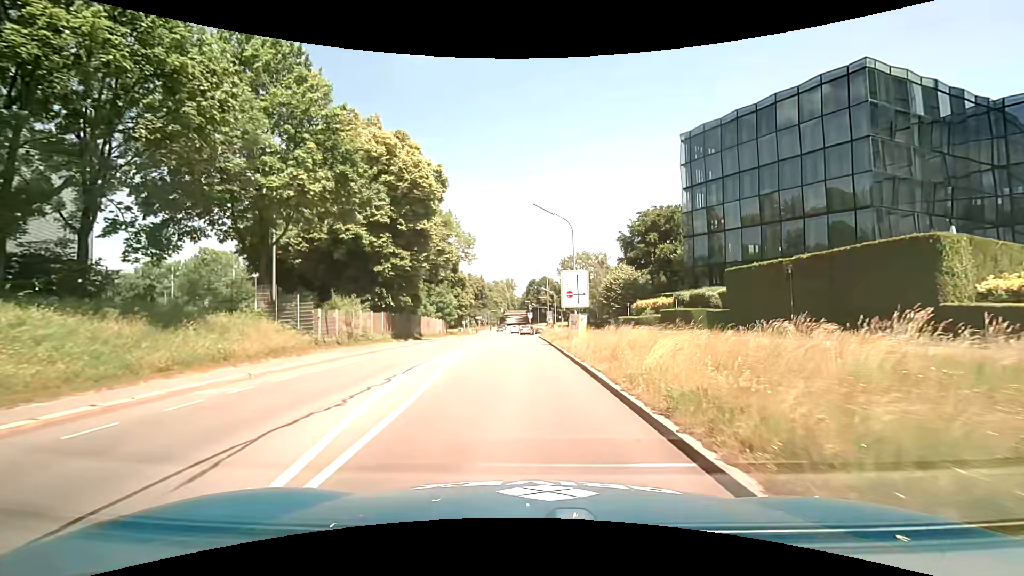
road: secondary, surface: asphalt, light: Day
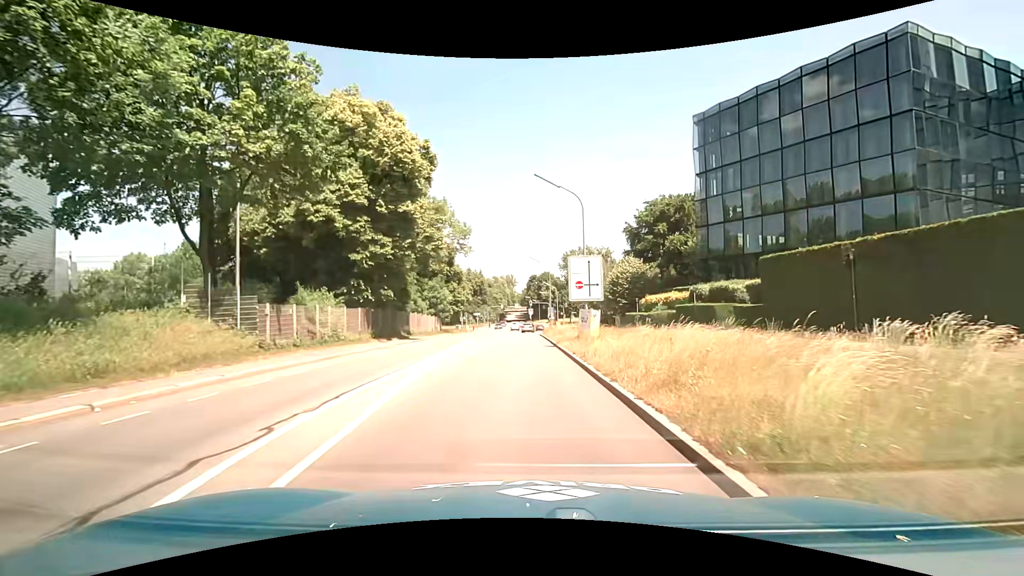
(0.0, +5.3) m; 0°
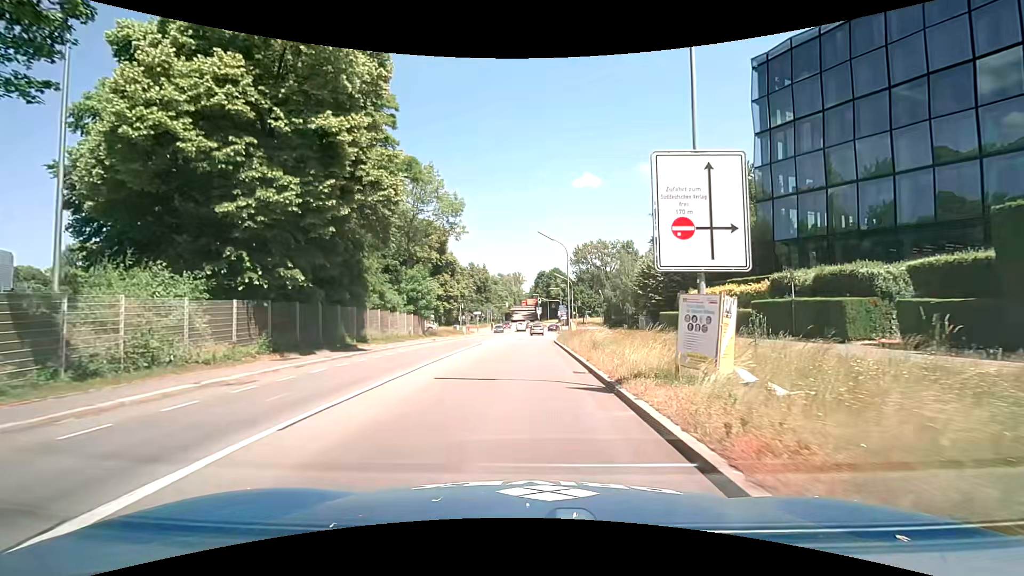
(-0.2, +14.8) m; -2°
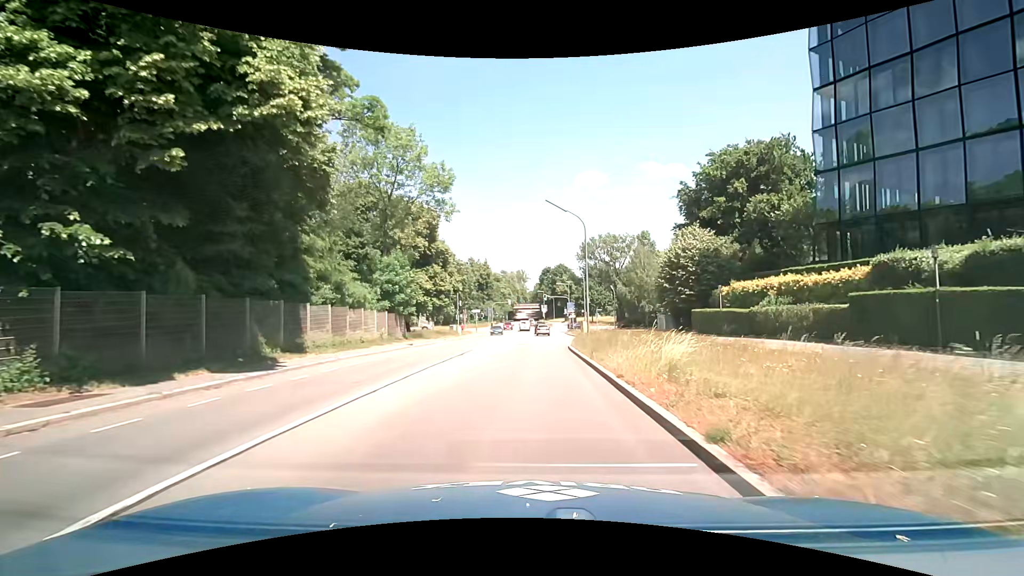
(0.0, +9.7) m; -1°
(0, +10) (0, +20) (+1, +30) (+2, +40) (+3, +50) (+4, +60) (+5, +70) (+5, +80) (+5, +90) (+9, +99) m
